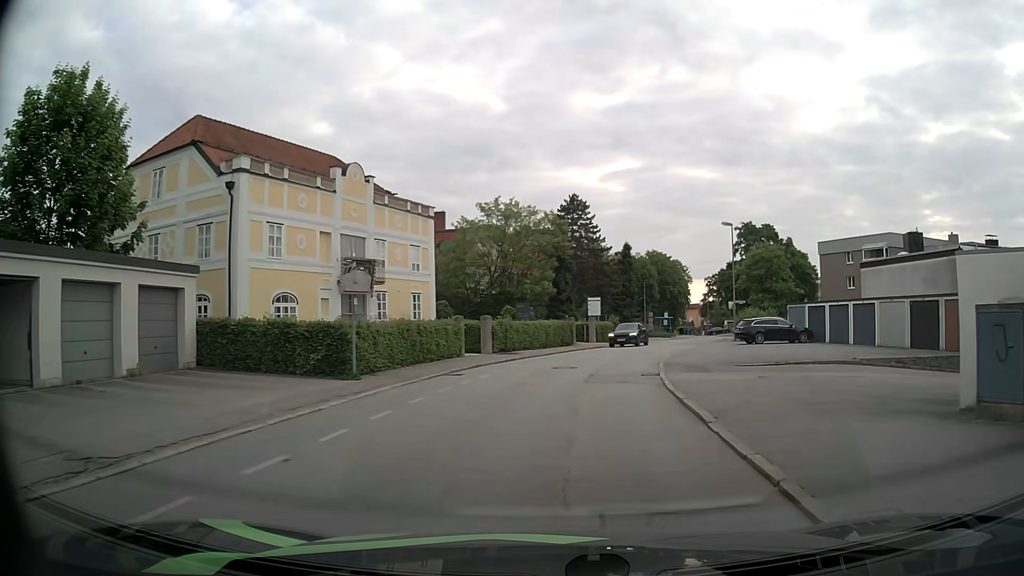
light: Day
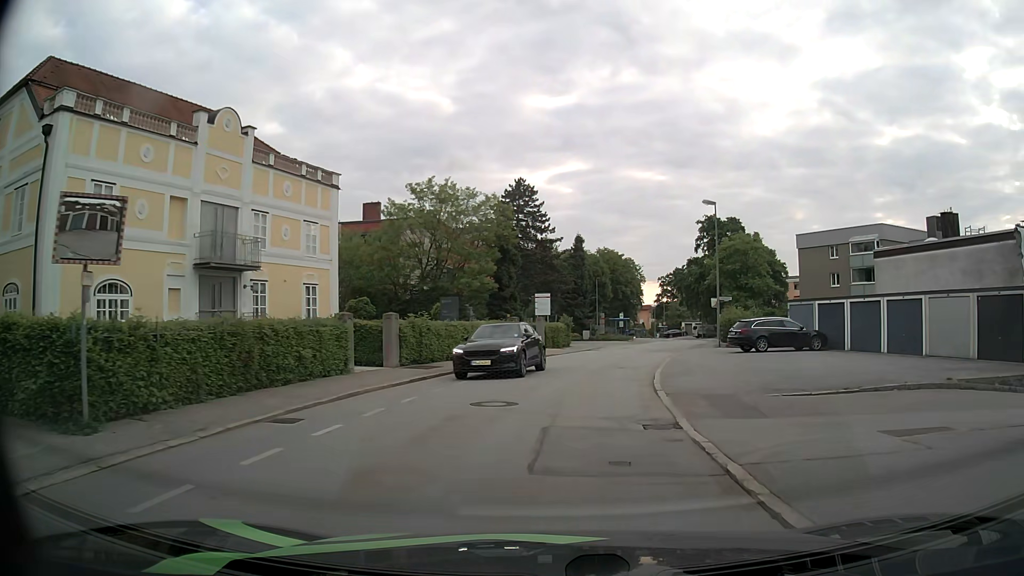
(+0.4, +9.4) m; +4°
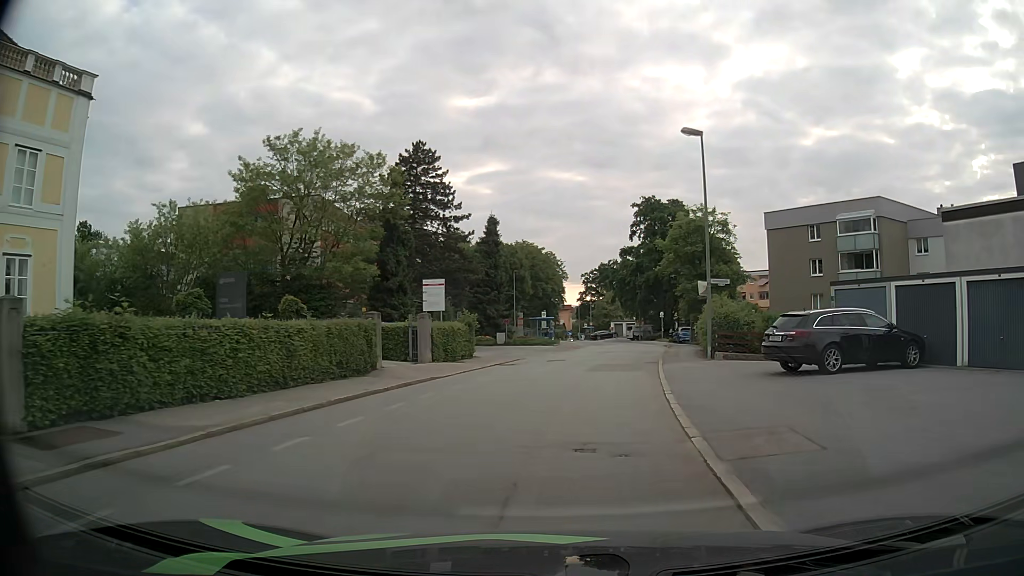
(+0.9, +14.6) m; +7°
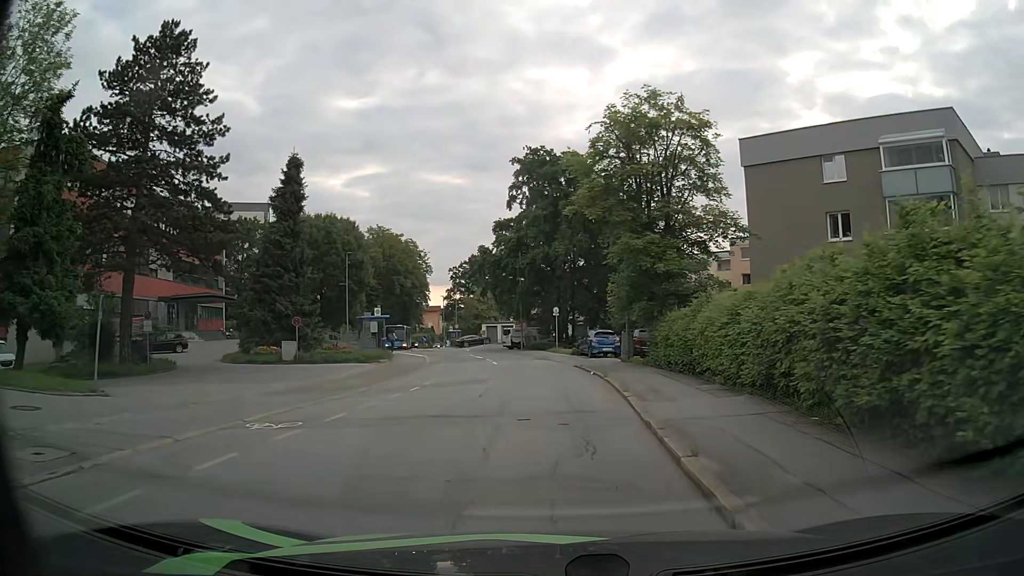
(+2.3, +24.4) m; +10°
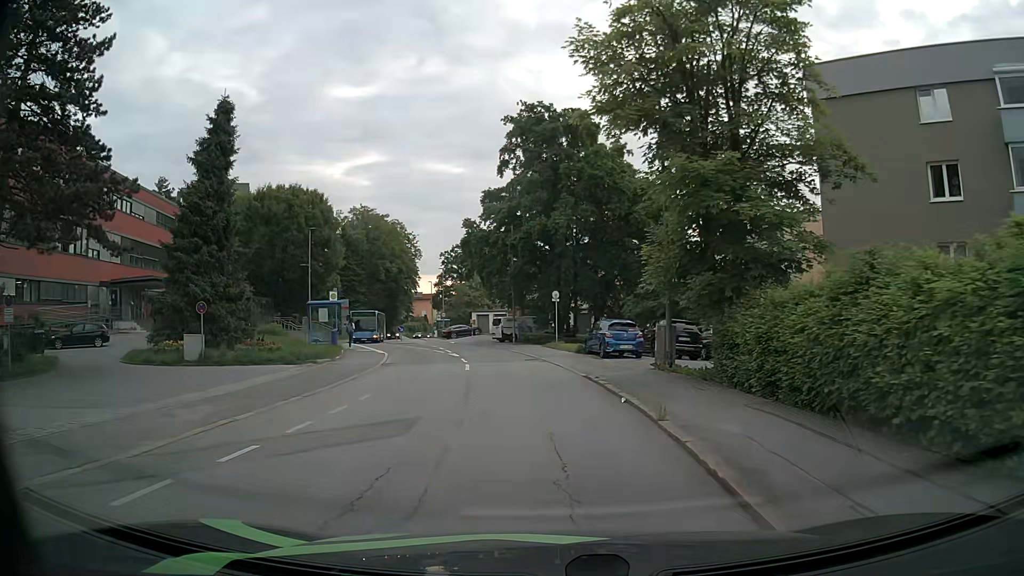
(+0.1, +9.6) m; 0°
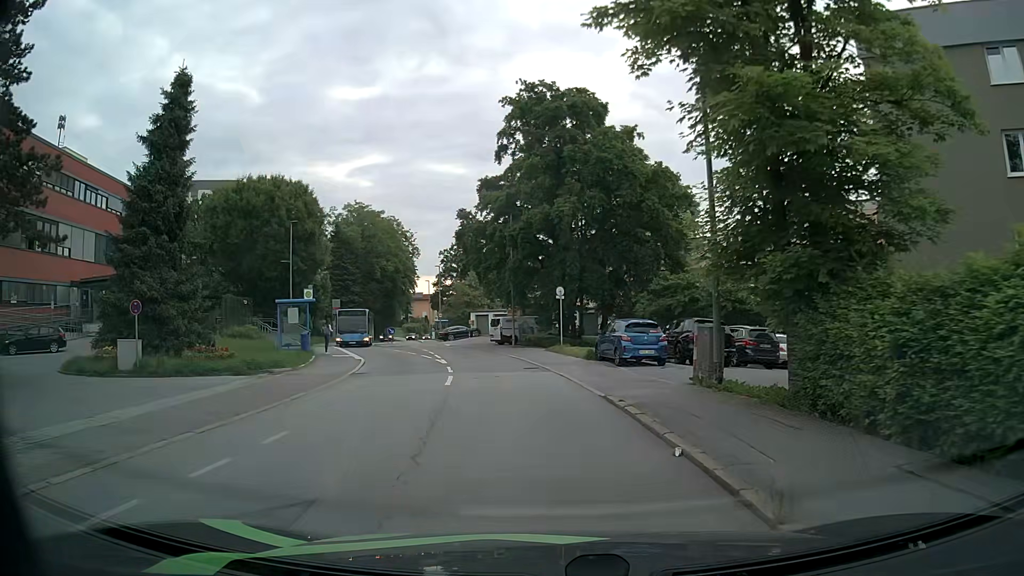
(0.0, +4.6) m; 0°
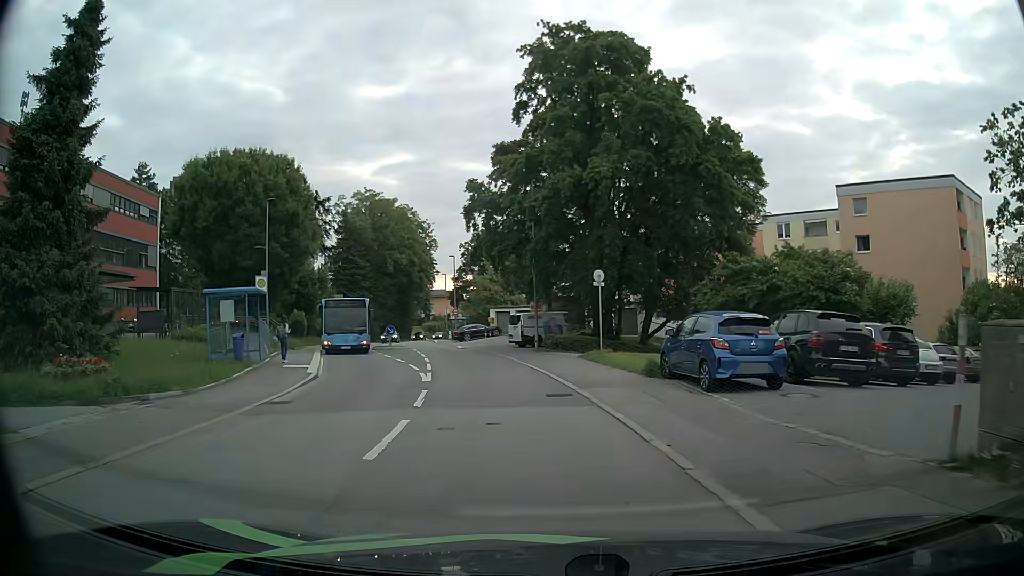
(-0.1, +8.8) m; -2°
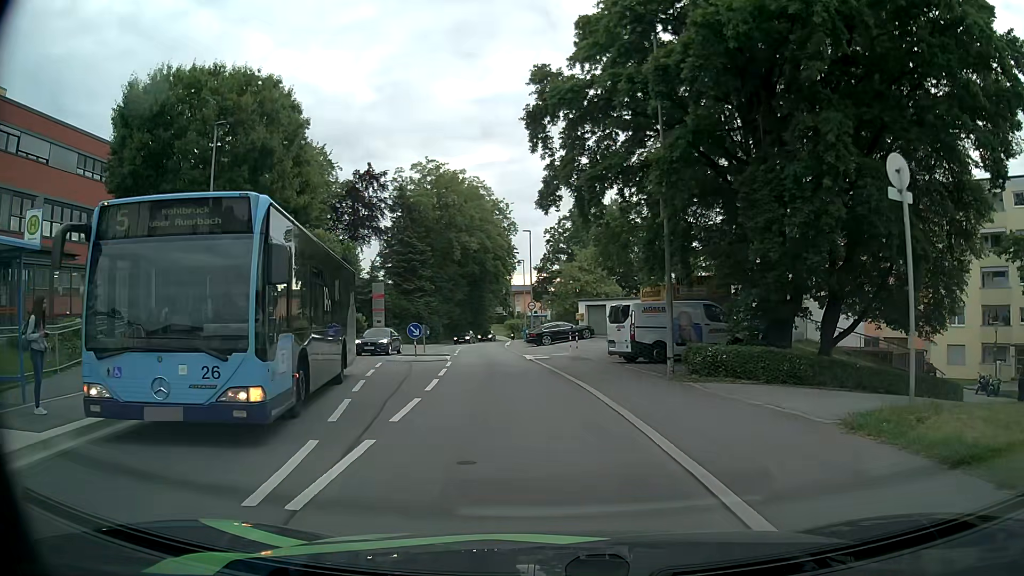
(-1.1, +16.0) m; -8°
(-1, +10) (-2, +20) (-3, +30) (-4, +40) (-5, +50) (-6, +60) (-6, +70) (-6, +80) (-6, +90) (-5, +100) m
